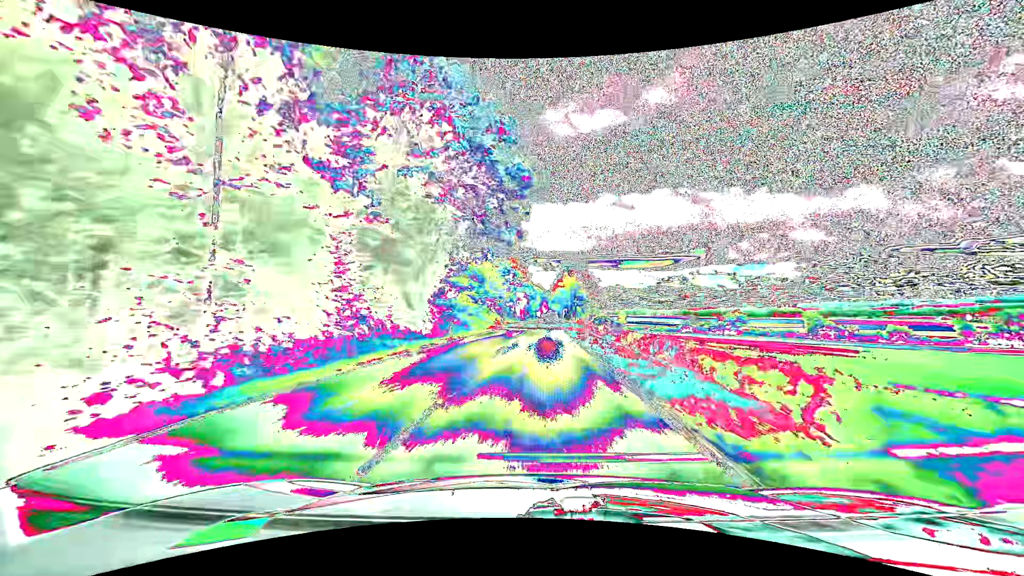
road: tertiary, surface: asphalt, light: Day
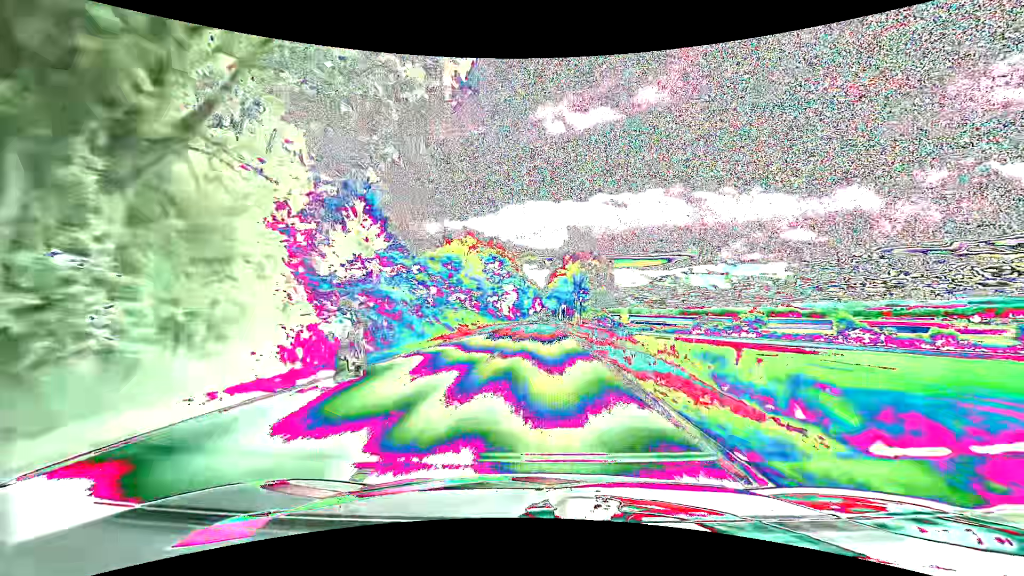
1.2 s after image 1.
(+0.2, +27.6) m; +1°
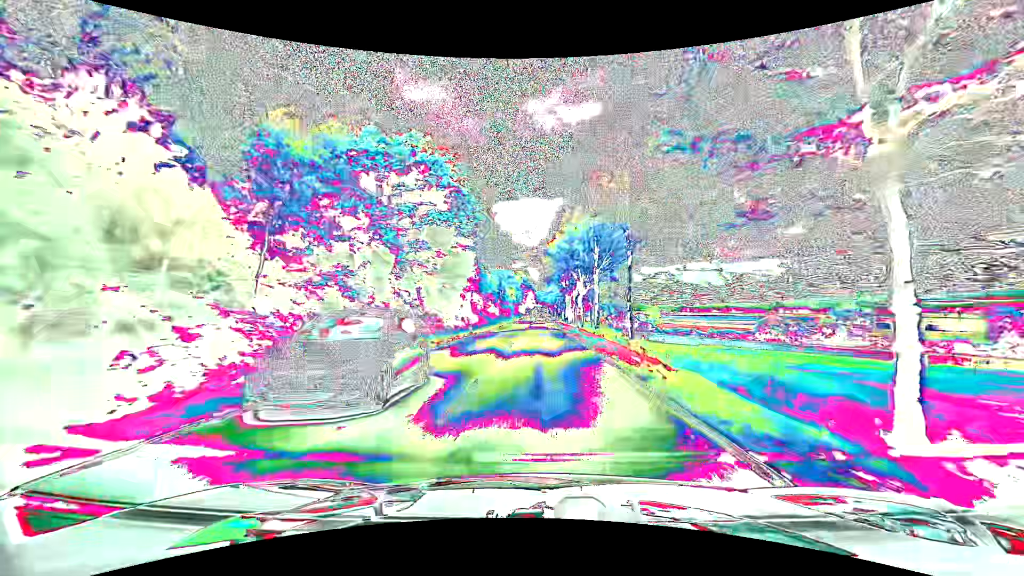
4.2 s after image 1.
(+0.6, +68.6) m; +1°
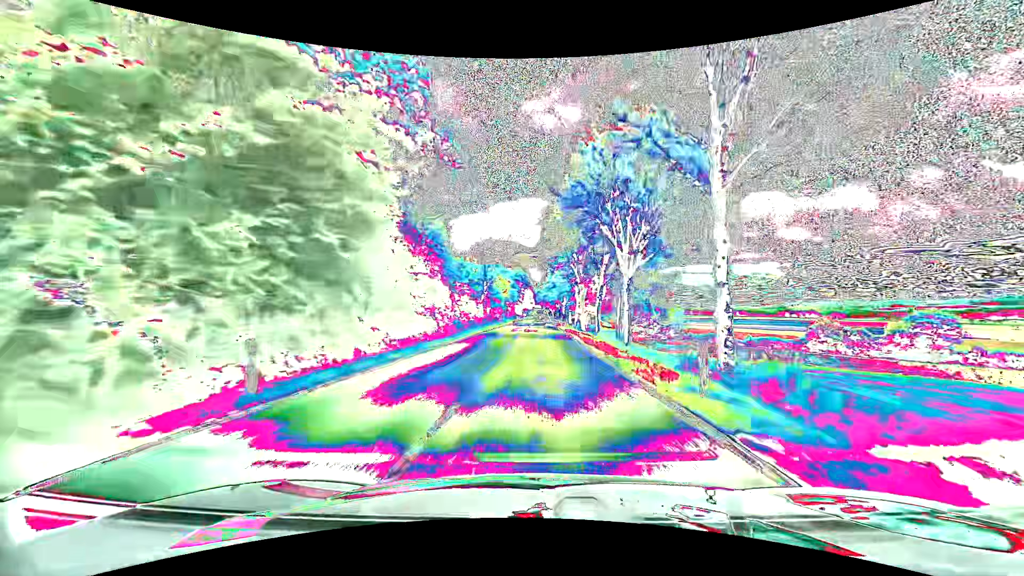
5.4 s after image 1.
(0.0, +28.2) m; 0°
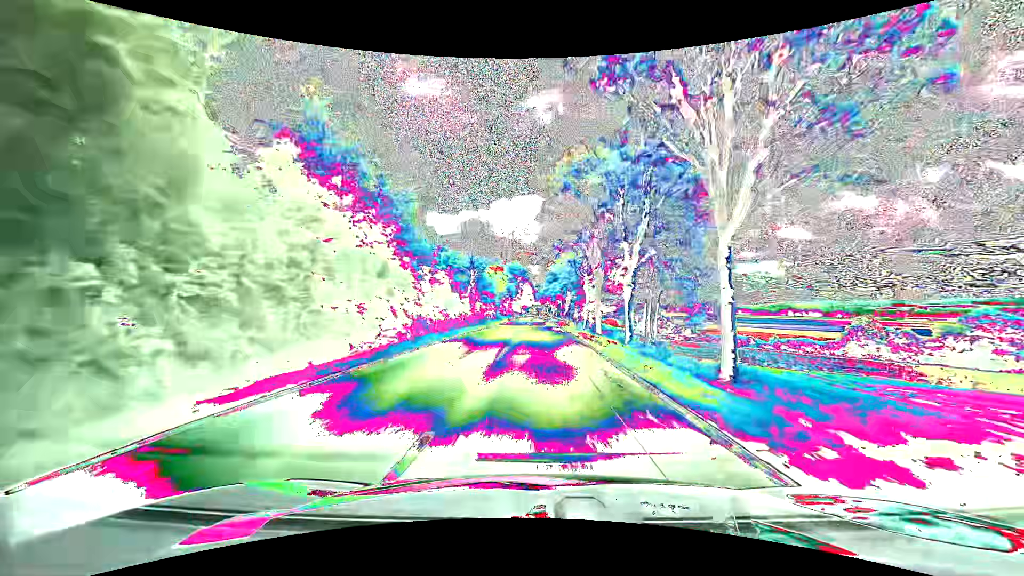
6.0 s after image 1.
(0.0, +14.2) m; 0°
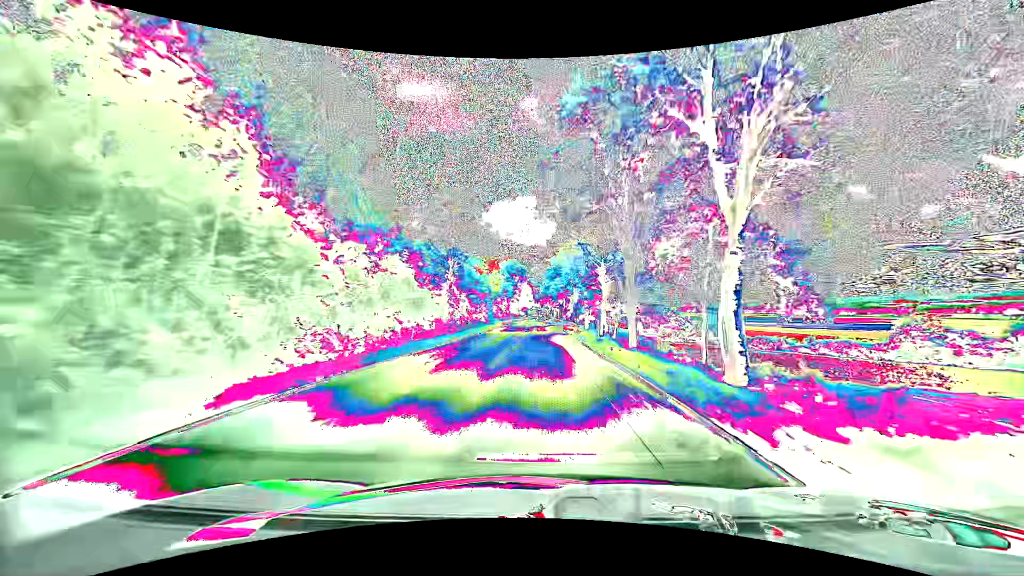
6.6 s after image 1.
(0.0, +14.3) m; 0°
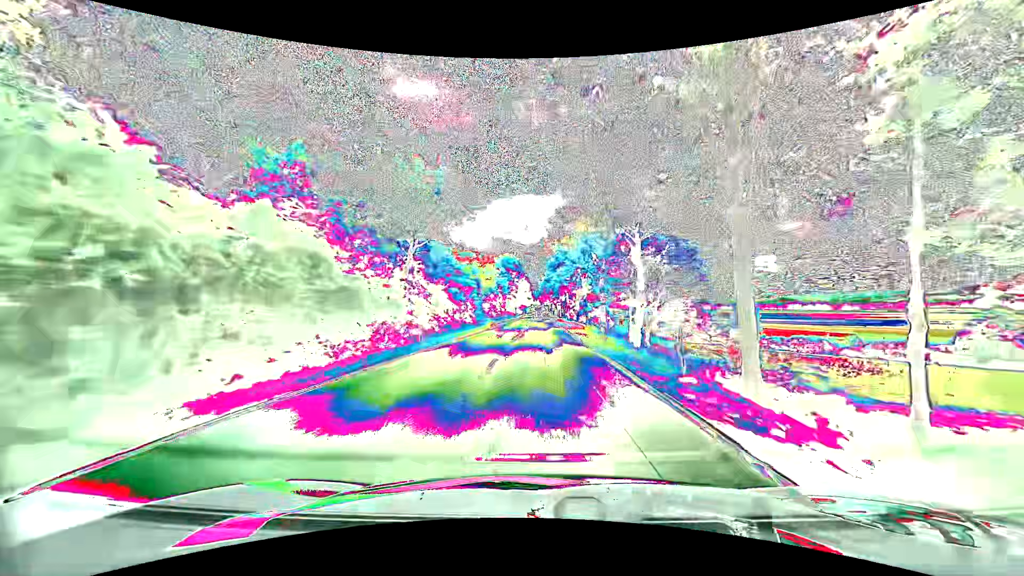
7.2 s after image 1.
(0.0, +14.4) m; 0°
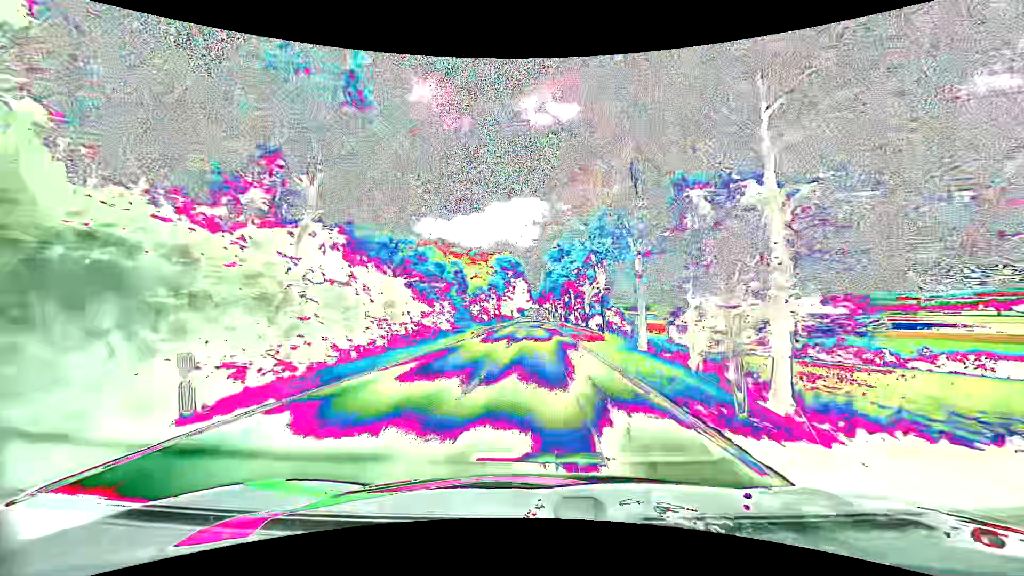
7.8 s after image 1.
(0.0, +14.4) m; 0°
(0, +10) (0, +20) (0, +30) (0, +40) (0, +50) (0, +60) (0, +70) (0, +80) (0, +90) (+1, +100) m
